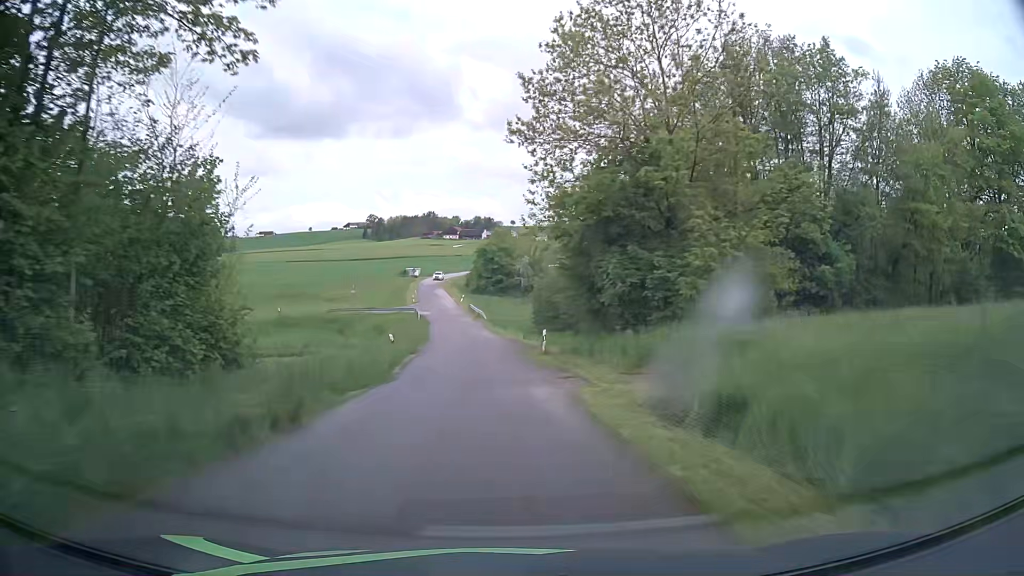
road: unclassified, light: Day
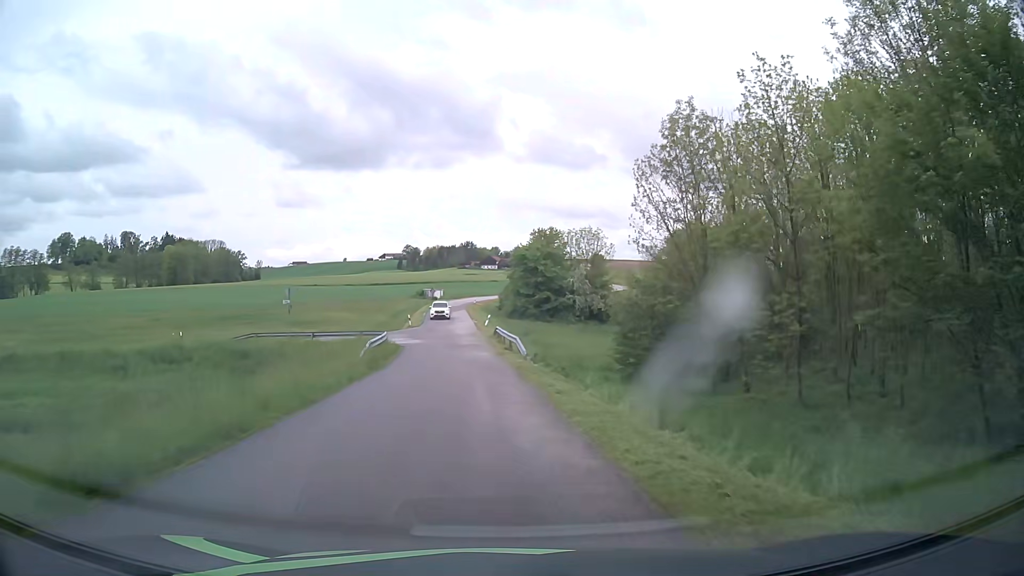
(-0.8, +32.4) m; -4°
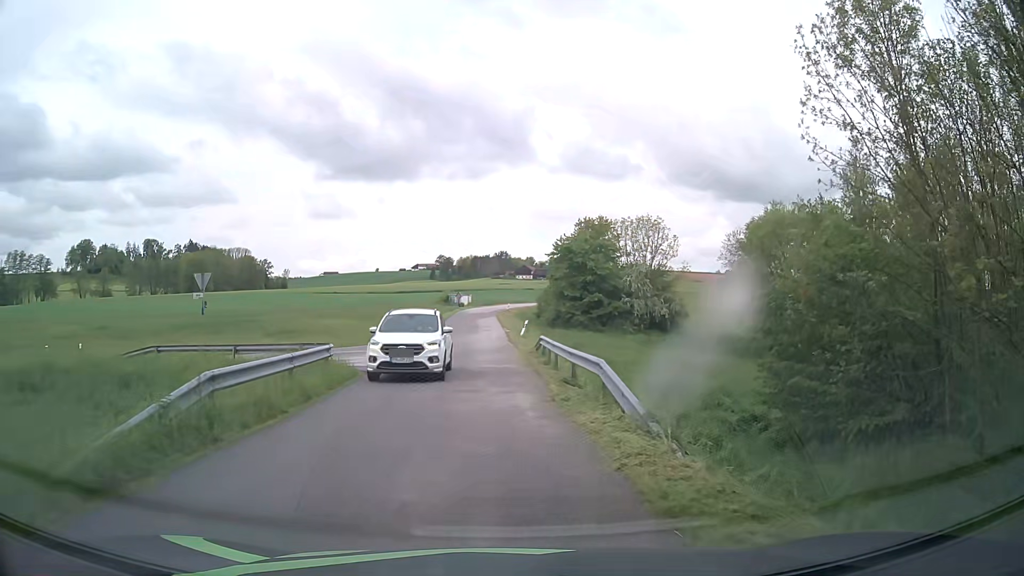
(-0.3, +15.9) m; -3°
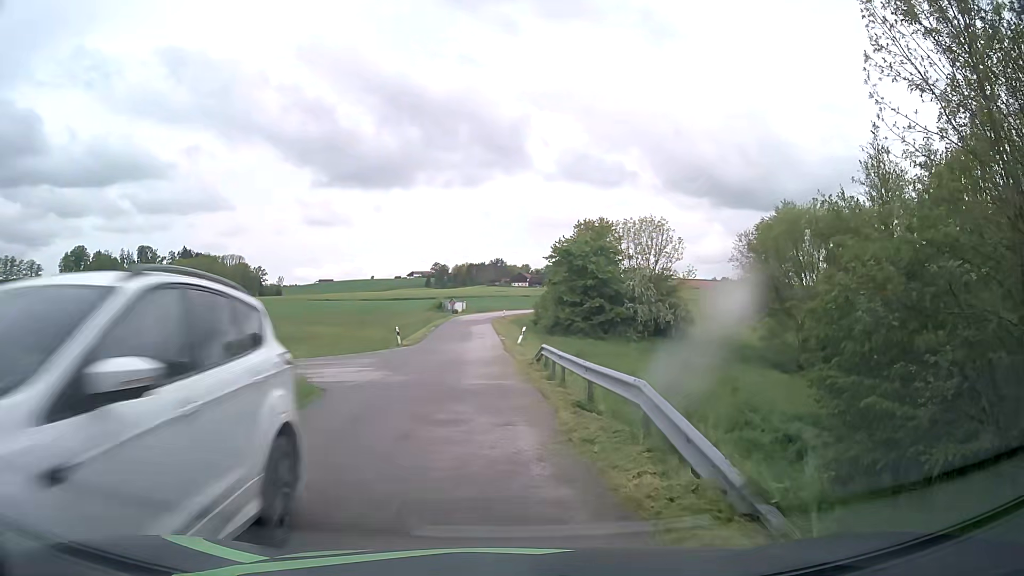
(0.0, +3.7) m; +1°
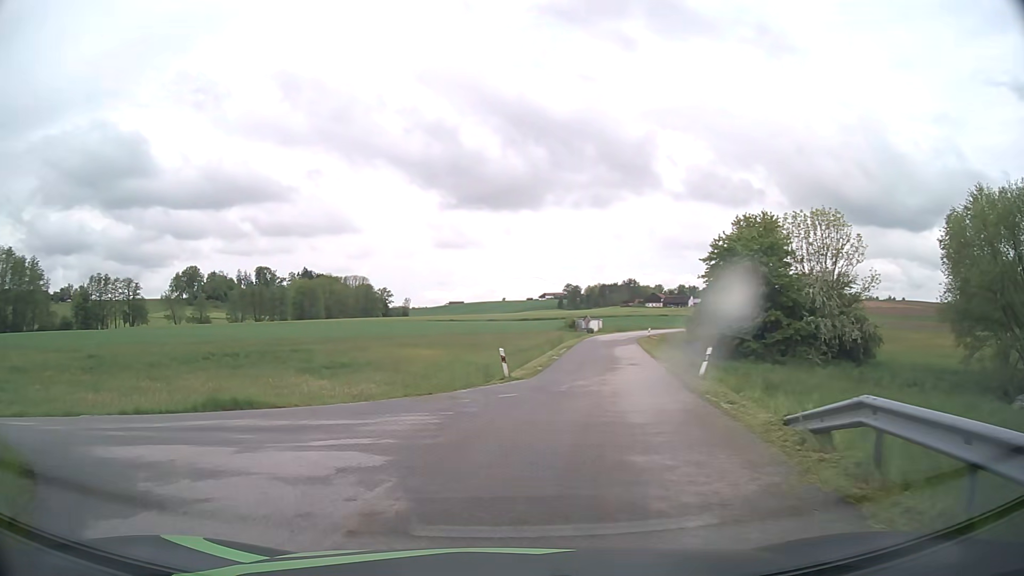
(-0.9, +13.5) m; -11°
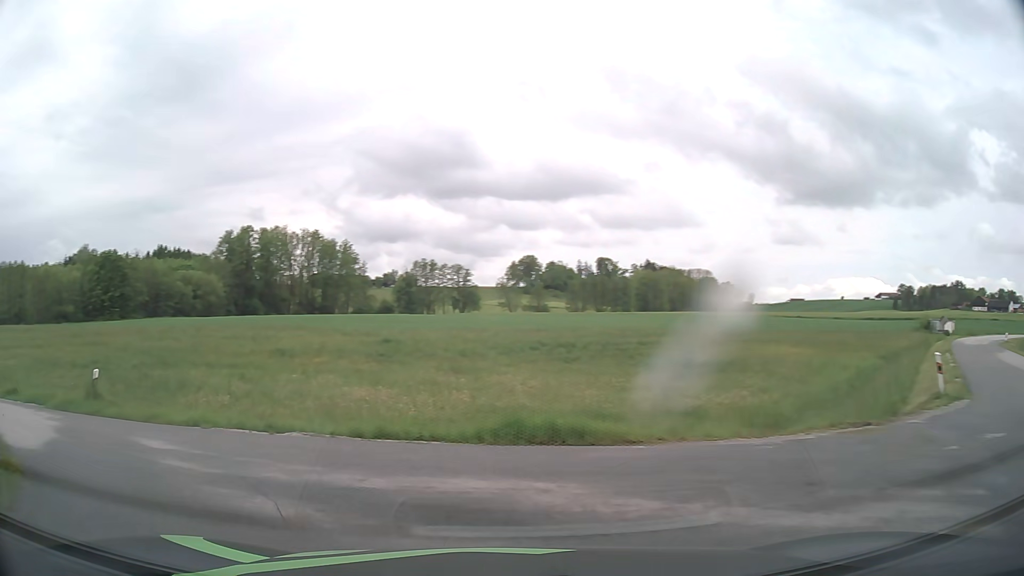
(-1.7, +6.8) m; -31°
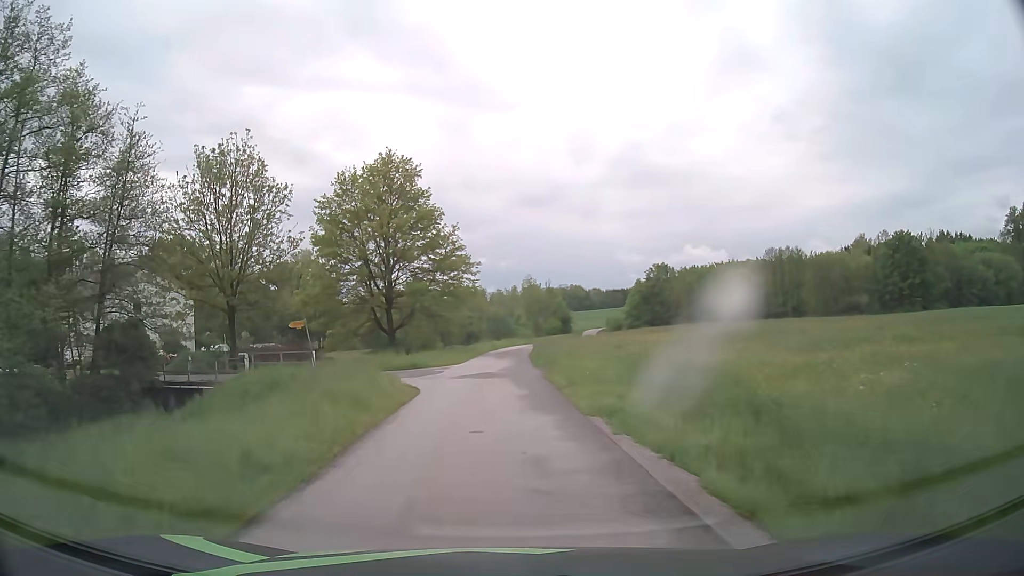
(-14.3, +14.8) m; -66°
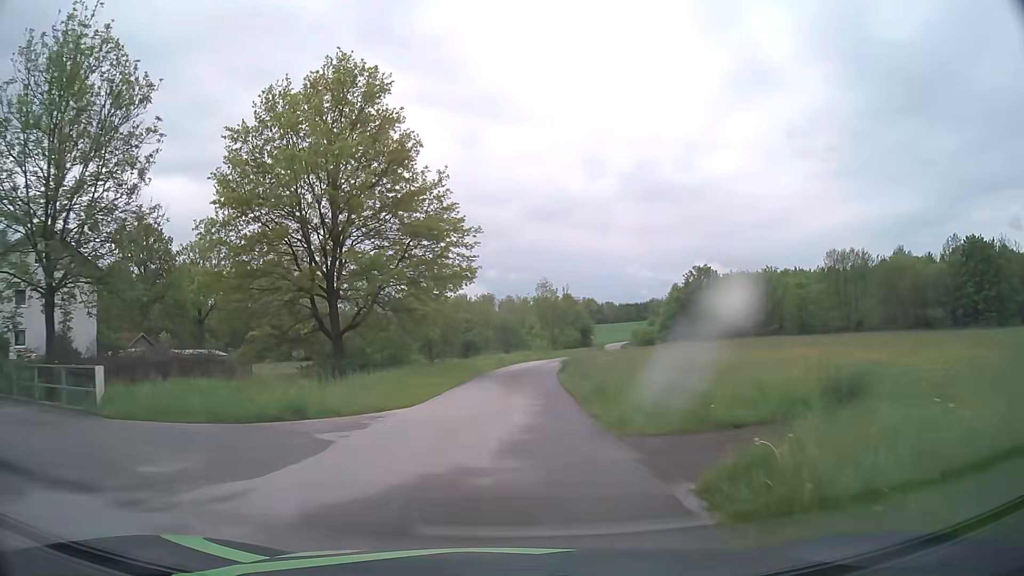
(-0.2, +19.9) m; -1°
(0, +10) (0, +20) (+1, +30) (+2, +40) (+3, +50) (+5, +60) (+8, +69) (+10, +79) (+13, +89) (+15, +98) m
